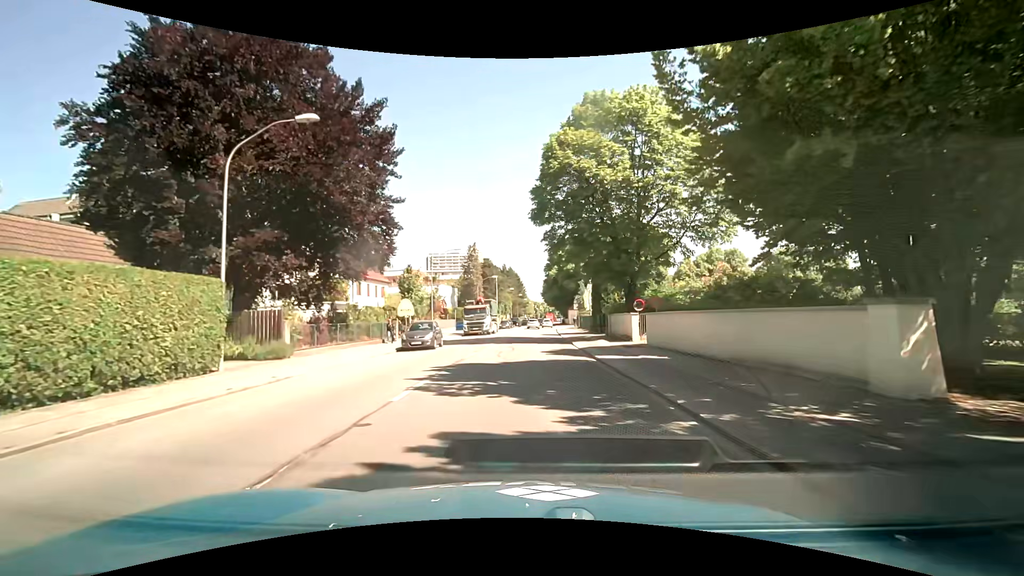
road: secondary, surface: asphalt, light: Day
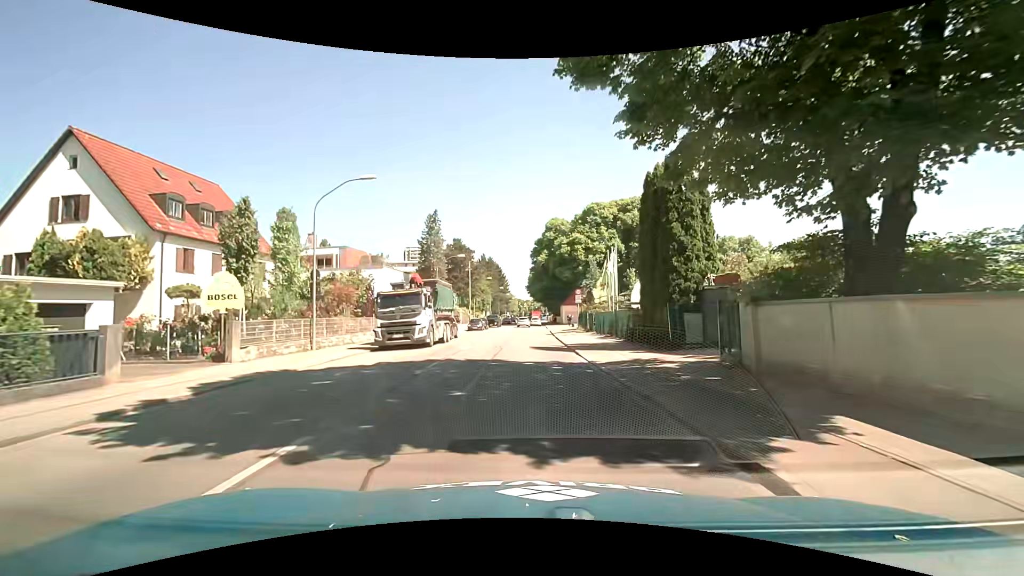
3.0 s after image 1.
(0.0, +23.4) m; 0°
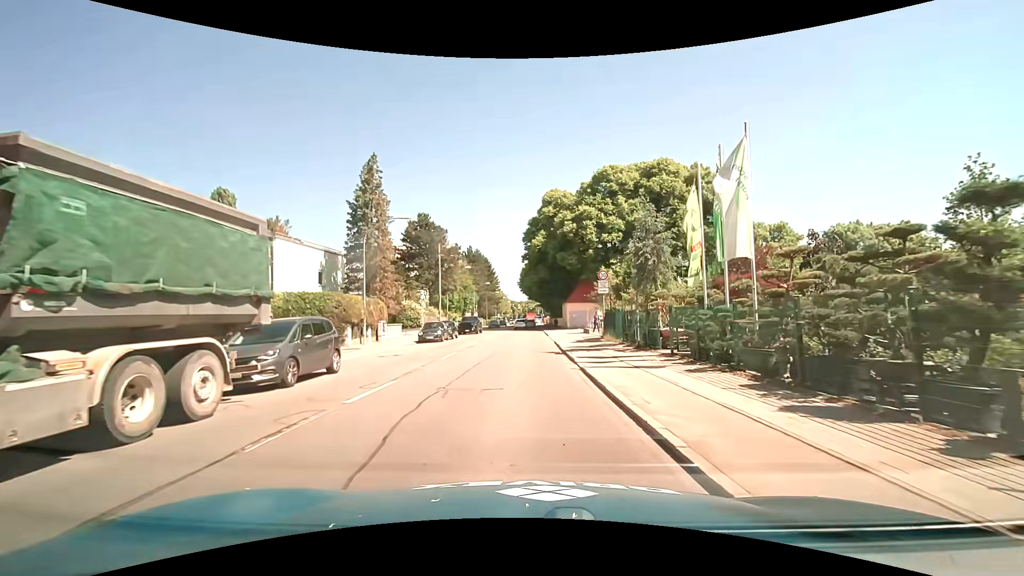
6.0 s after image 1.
(+0.7, +21.4) m; +1°
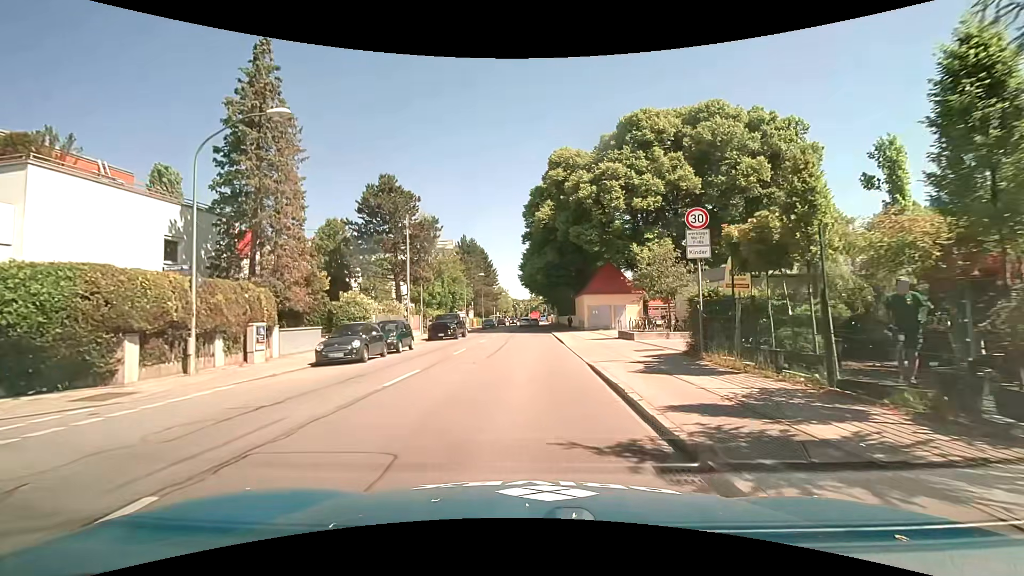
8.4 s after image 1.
(+0.1, +16.4) m; 0°
(0, +10) (0, +20) (0, +30) (0, +40) (+1, +50) (+1, +60) (+1, +70) (+1, +80) (+1, +90) (+1, +100) m
